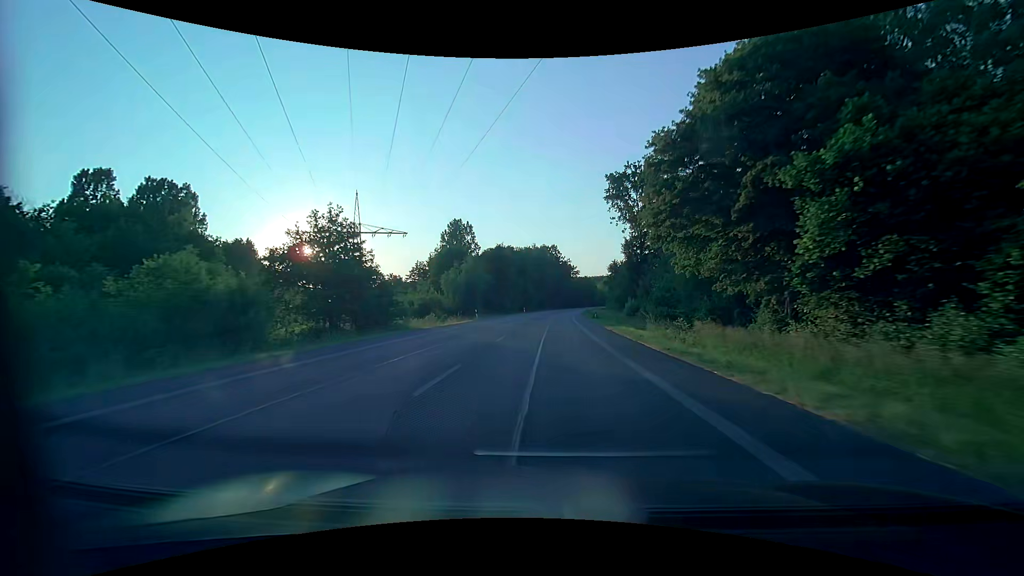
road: primary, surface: asphalt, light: Day
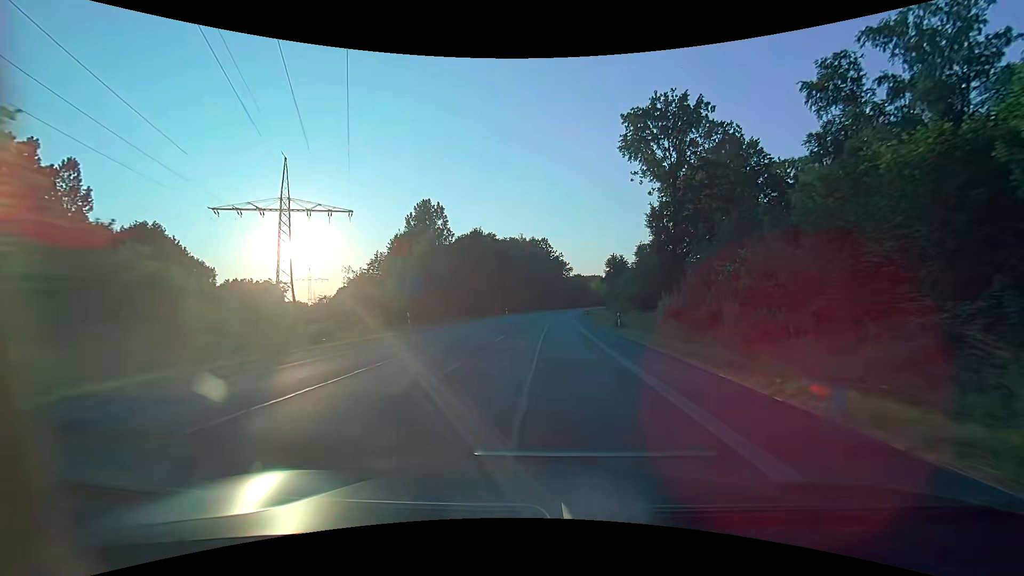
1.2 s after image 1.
(+0.2, +23.2) m; +1°
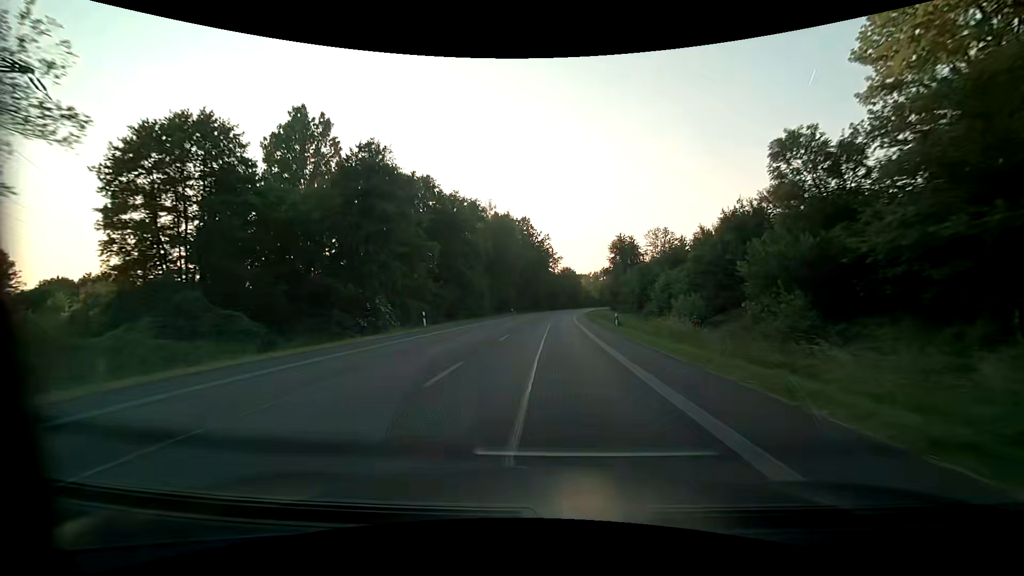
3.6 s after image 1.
(+0.9, +46.4) m; +2°
(0, +10) (0, +20) (0, +30) (+1, +40) (+1, +50) (+1, +60) (+2, +70) (+3, +80) (+3, +90) (+4, +100) m
